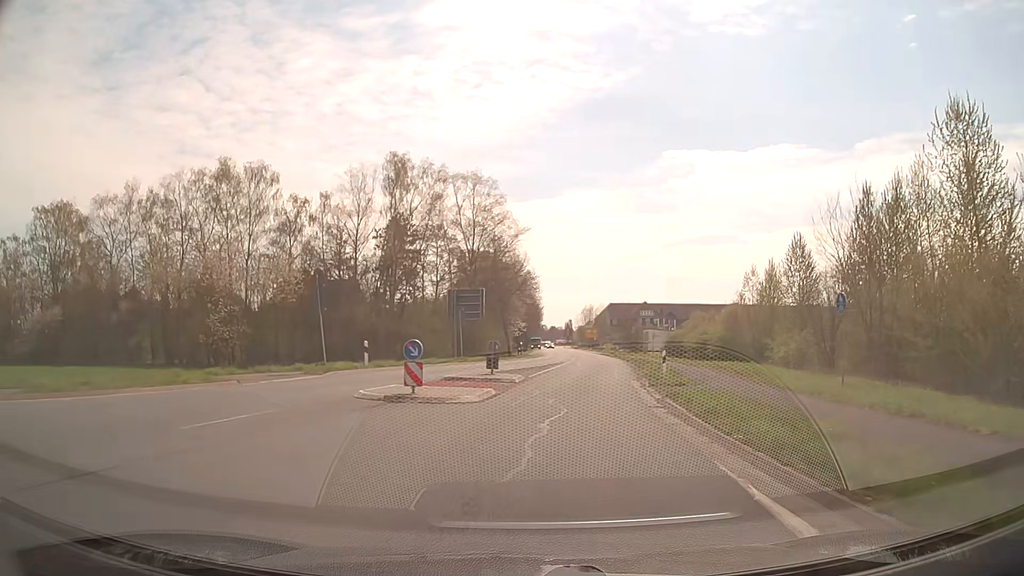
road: tertiary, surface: asphalt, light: Day
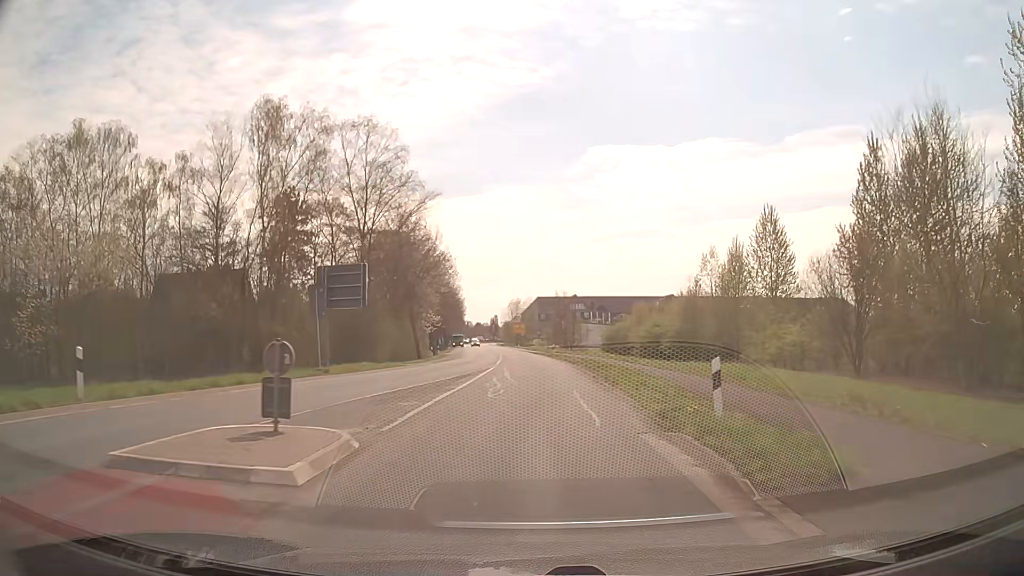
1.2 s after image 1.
(+0.8, +14.5) m; +6°
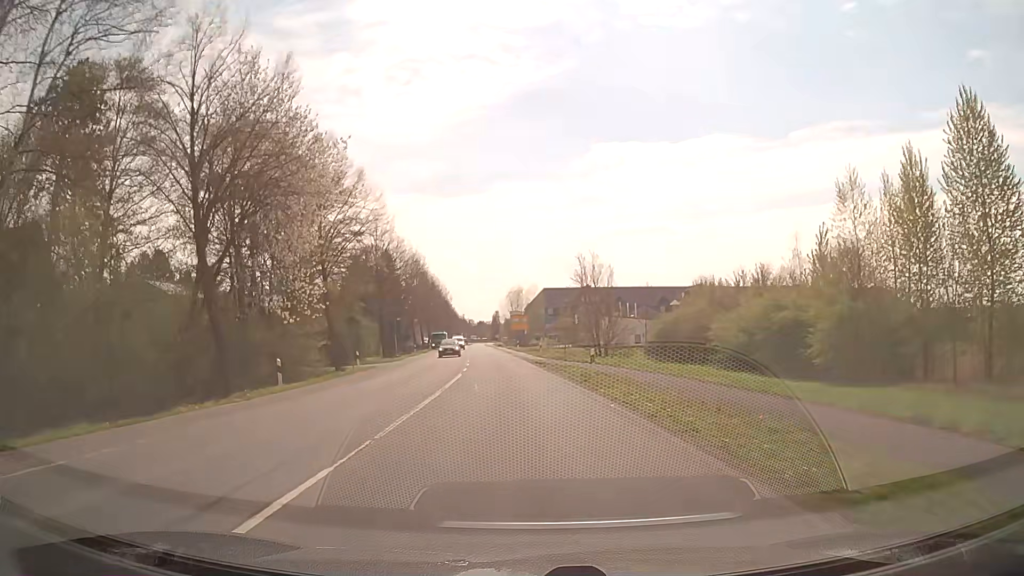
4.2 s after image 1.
(+0.4, +37.2) m; 0°
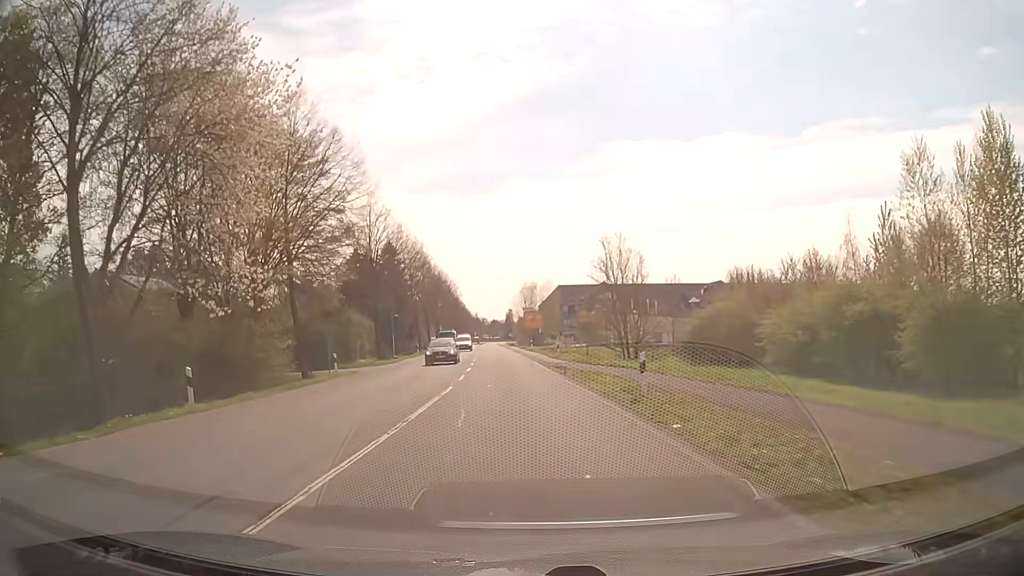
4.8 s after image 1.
(-0.1, +7.5) m; -1°
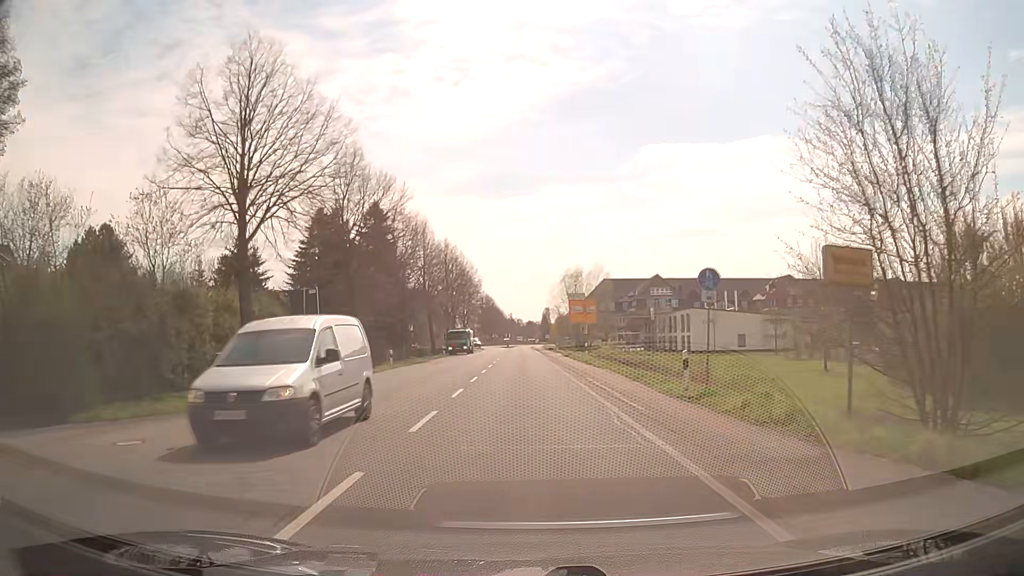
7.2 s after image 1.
(-1.1, +30.2) m; -3°
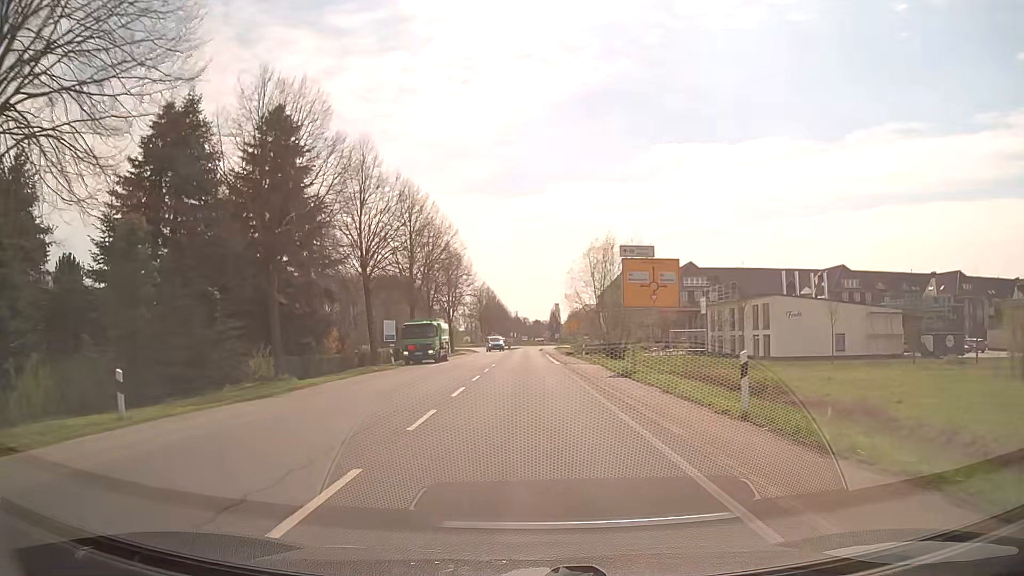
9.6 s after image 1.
(-0.2, +29.8) m; -1°
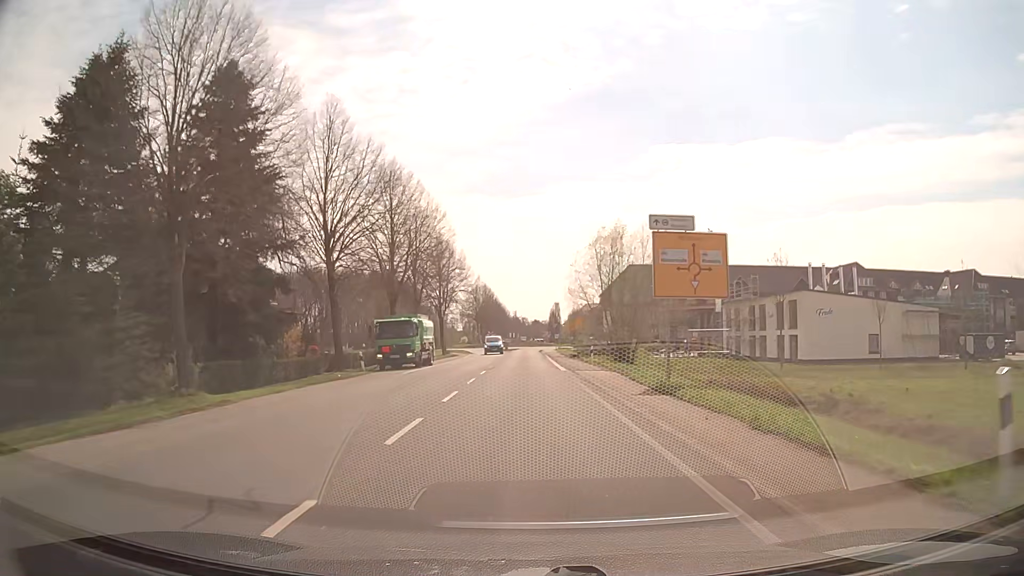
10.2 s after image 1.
(0.0, +7.4) m; 0°
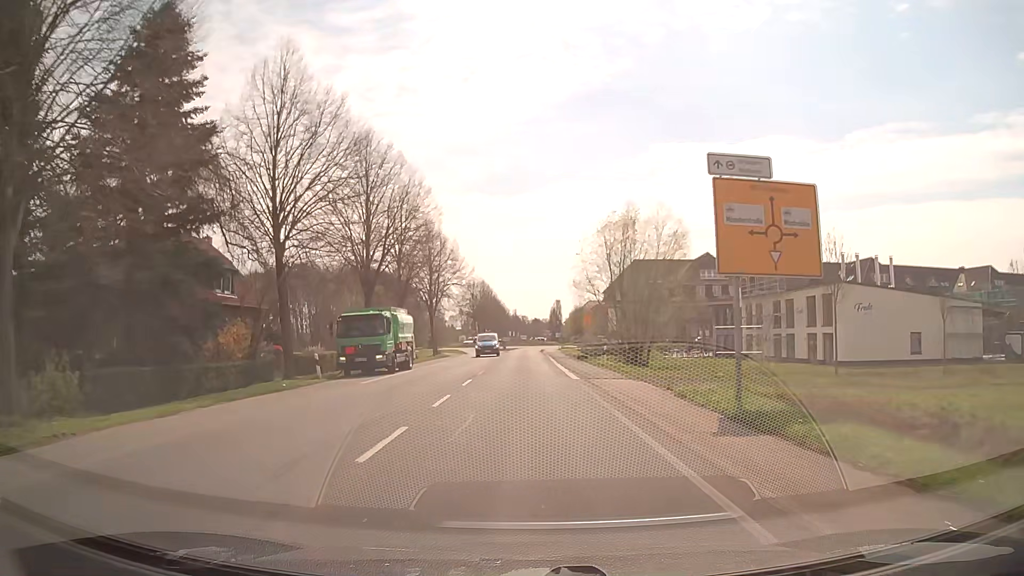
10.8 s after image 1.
(0.0, +7.3) m; +1°
